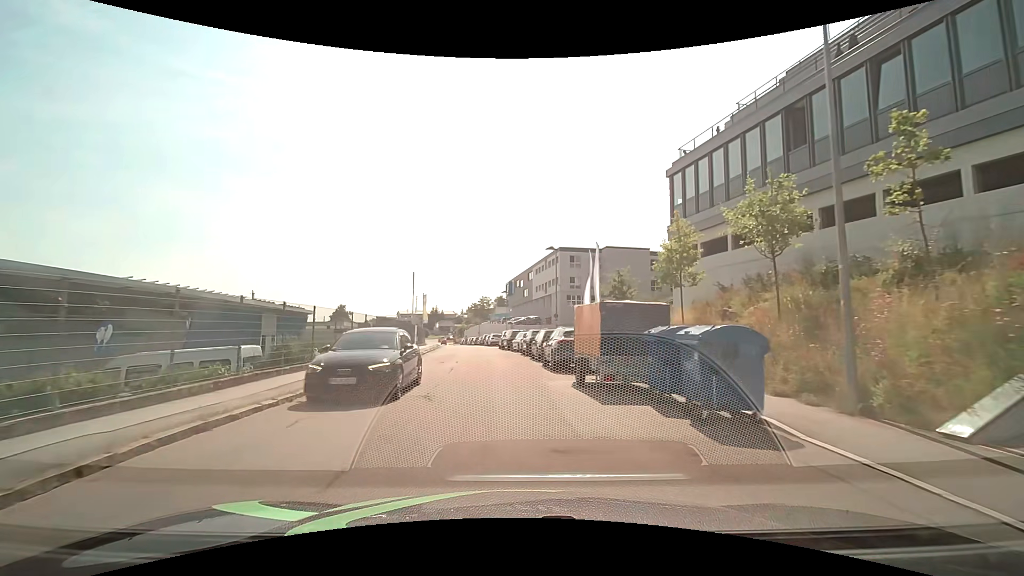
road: residential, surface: asphalt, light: Day
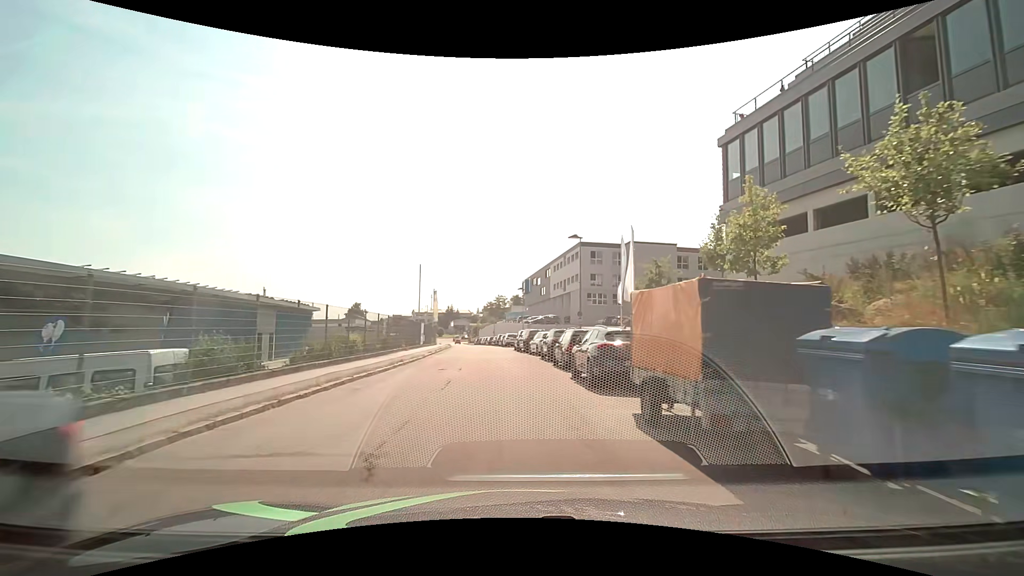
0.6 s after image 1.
(-0.1, +5.1) m; -1°
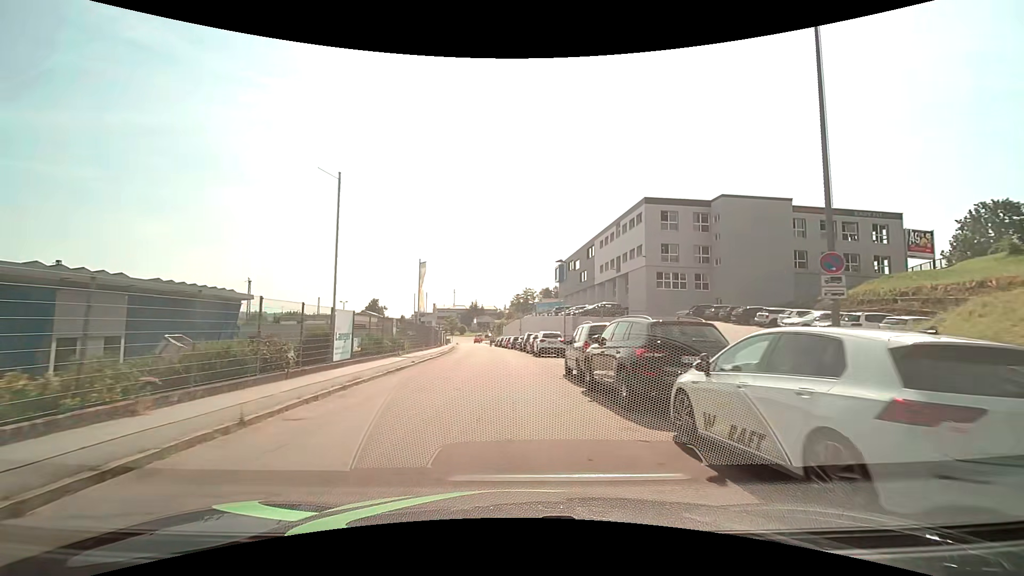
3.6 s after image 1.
(-1.1, +25.9) m; -4°
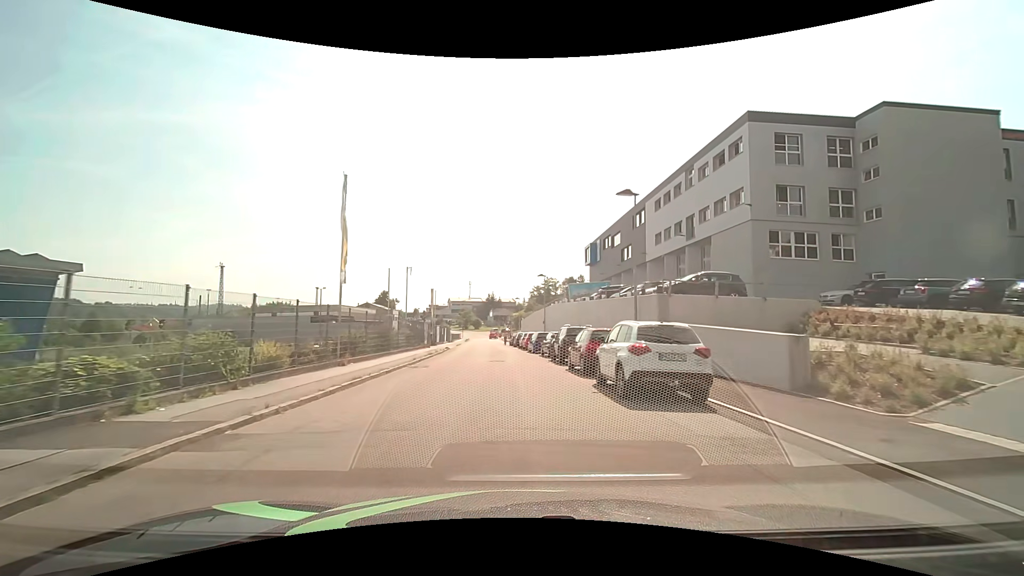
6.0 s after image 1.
(-0.4, +21.0) m; -2°
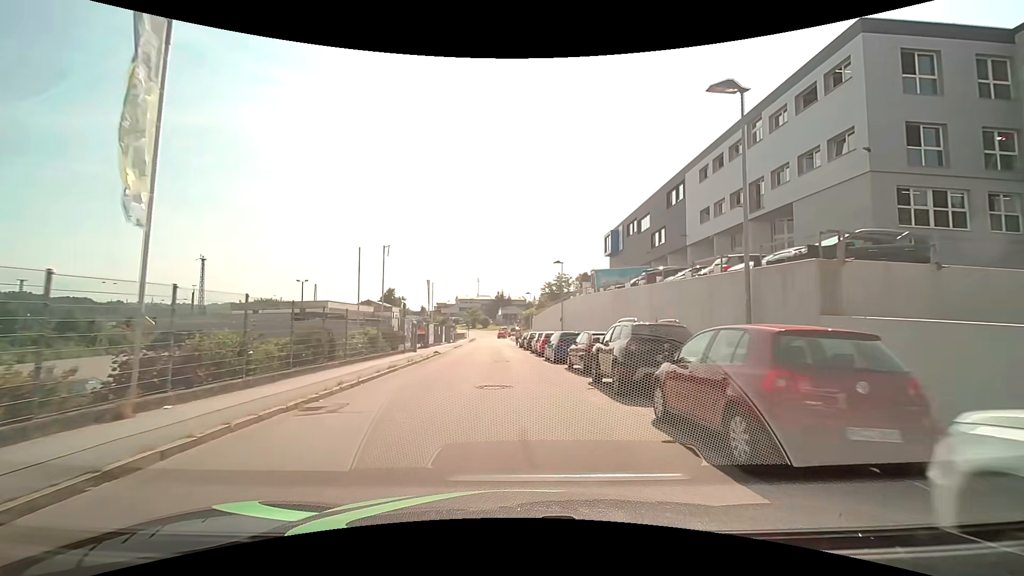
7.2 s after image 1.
(-0.1, +10.5) m; -2°
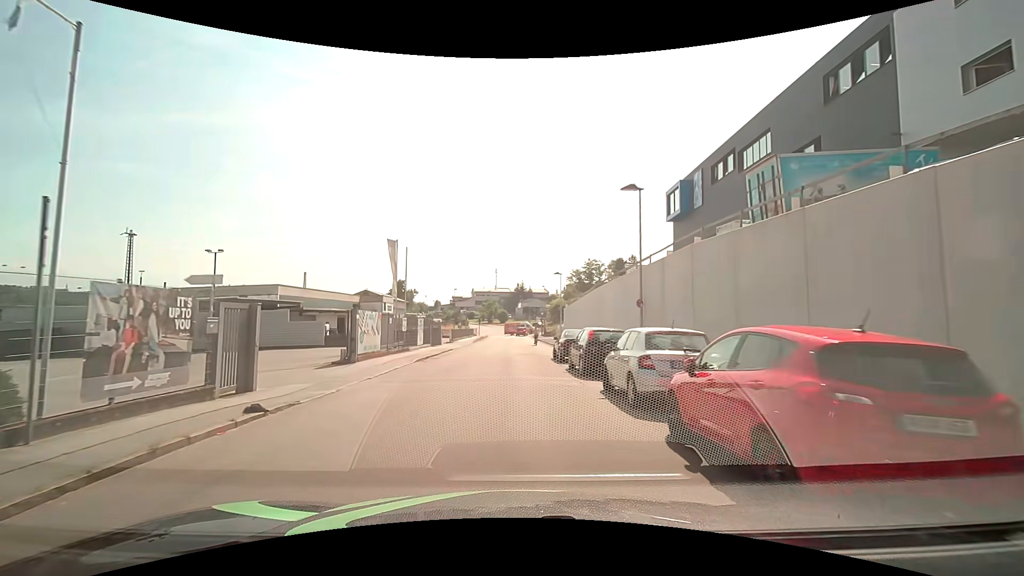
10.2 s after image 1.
(-0.4, +24.1) m; -2°
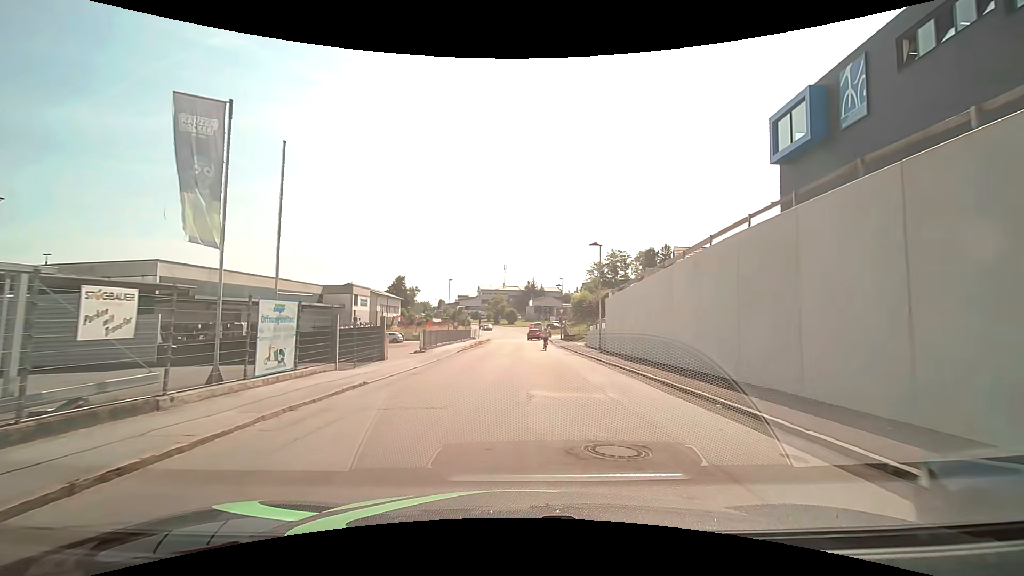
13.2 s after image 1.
(-0.2, +21.6) m; -1°
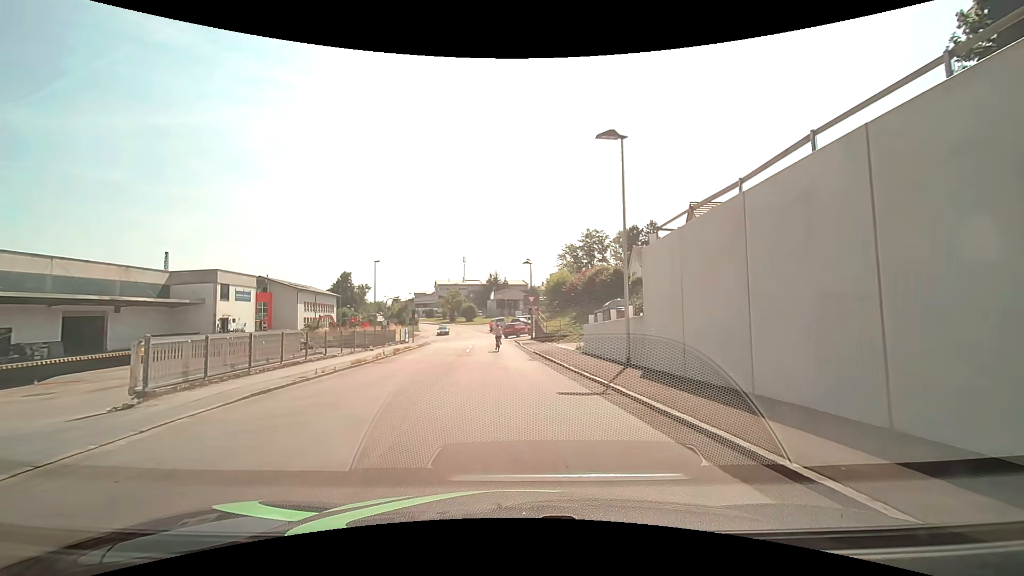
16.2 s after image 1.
(+1.3, +21.3) m; +4°
